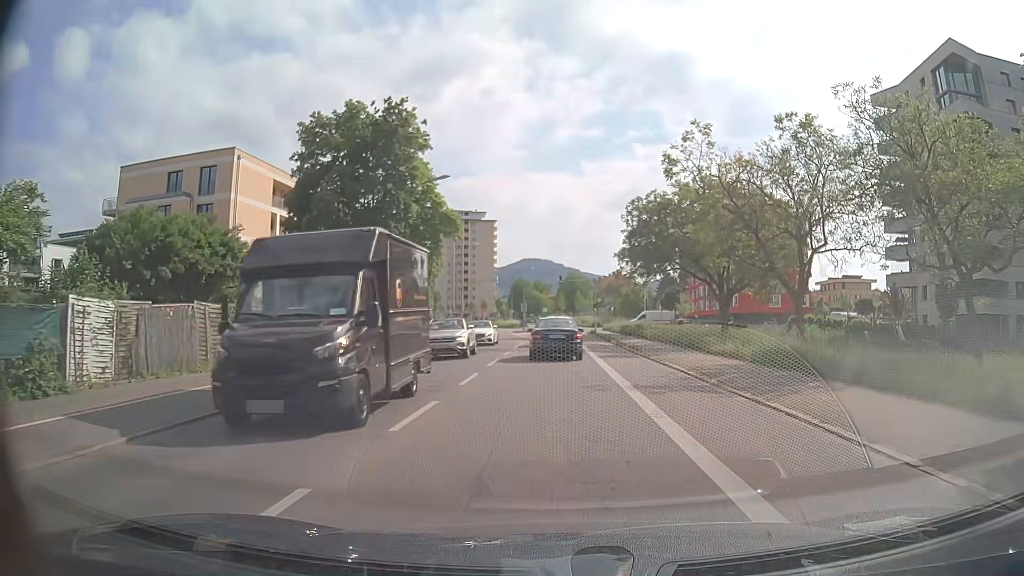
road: secondary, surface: asphalt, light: Day
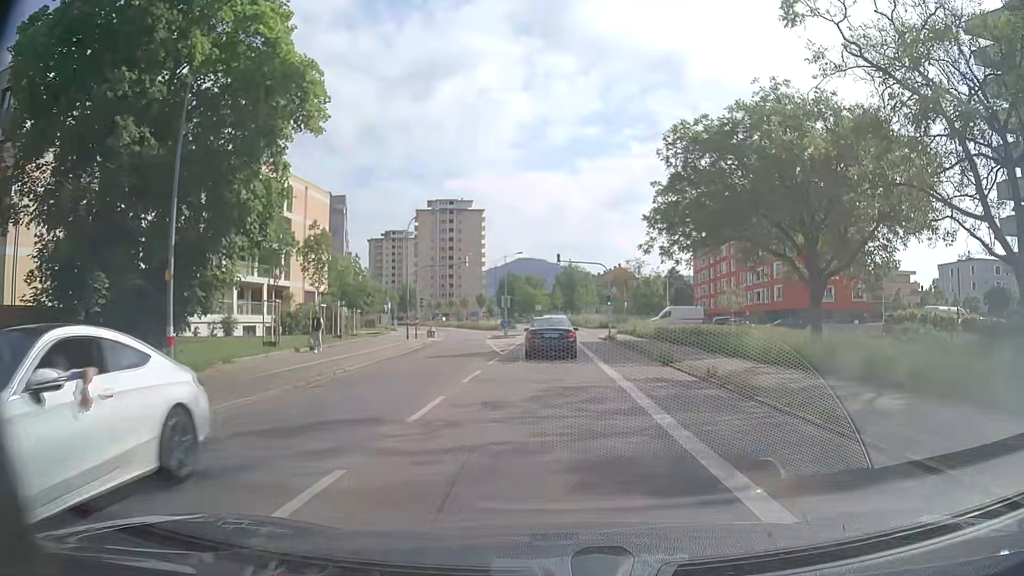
(-0.1, +23.2) m; 0°
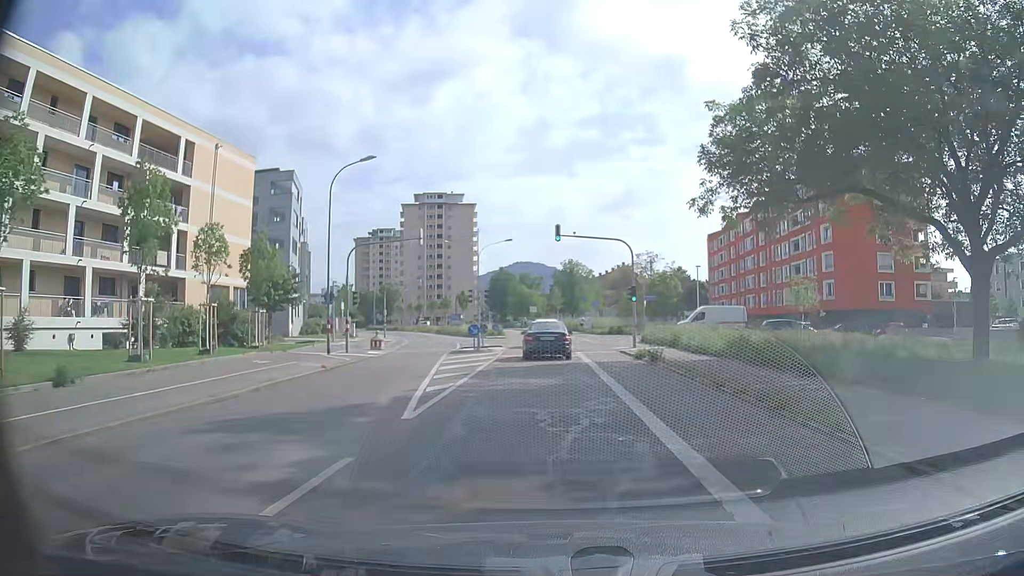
(+0.1, +17.3) m; 0°
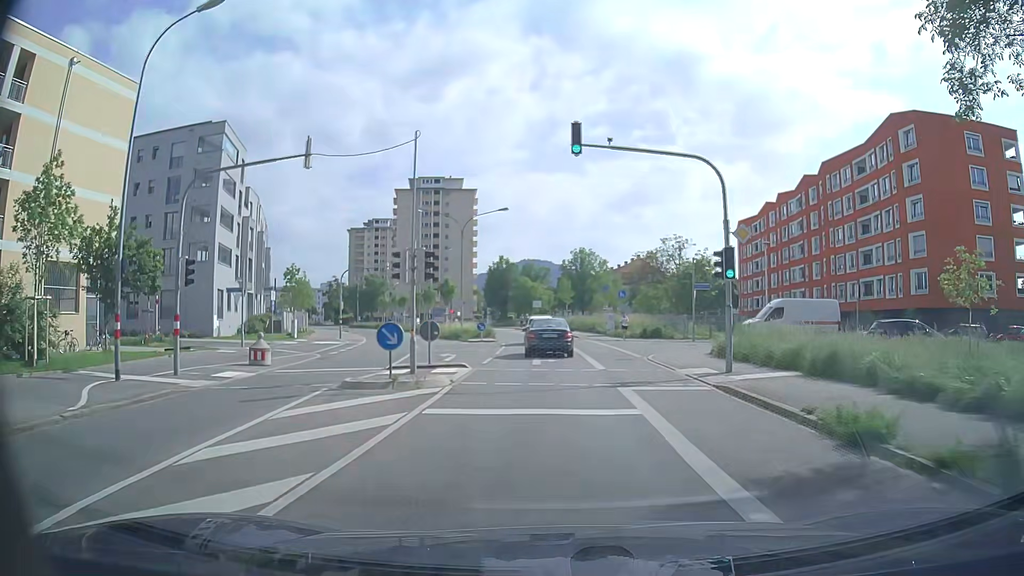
(-0.1, +17.7) m; 0°
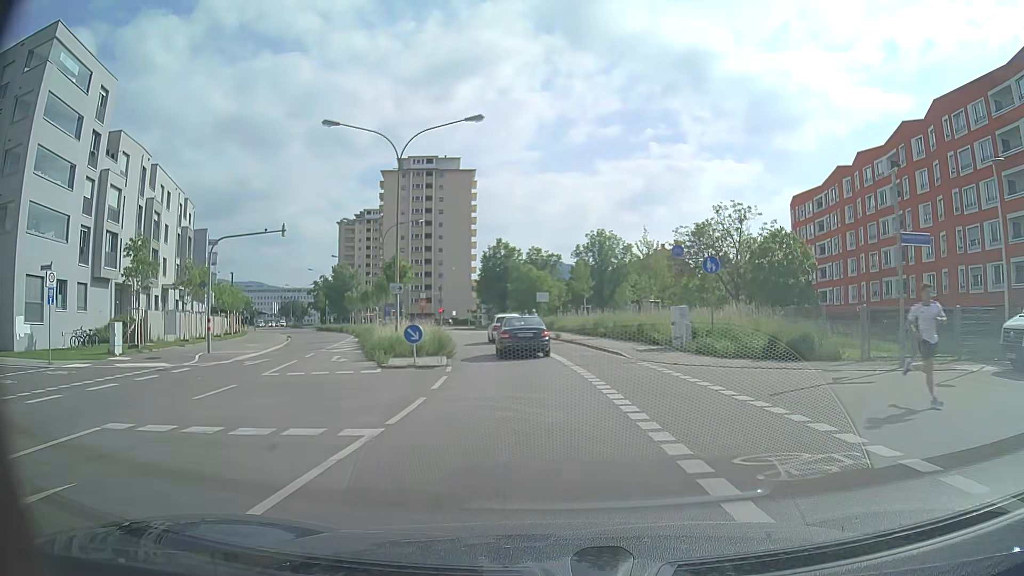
(-0.2, +23.7) m; -1°
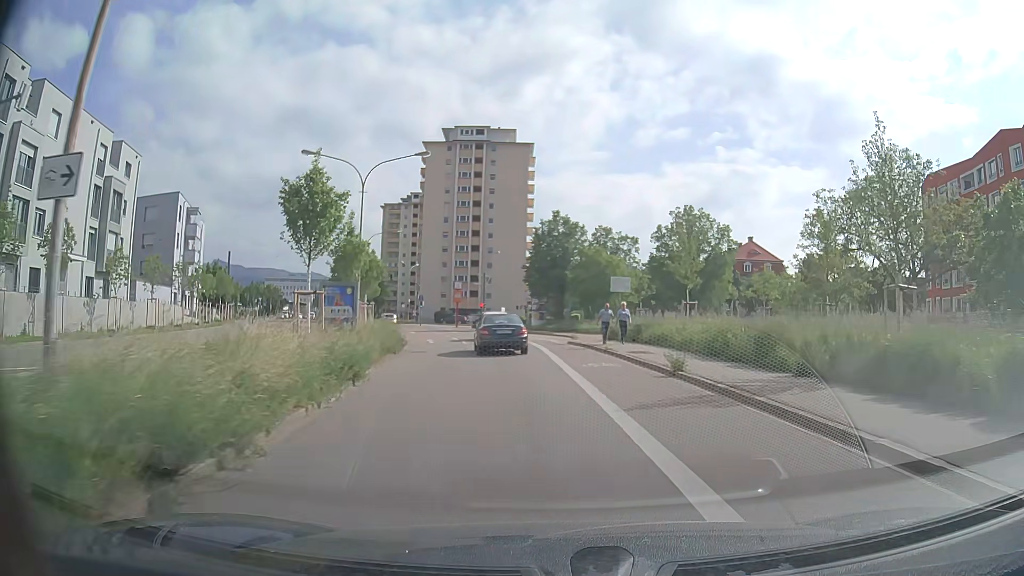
(-1.0, +22.3) m; -6°
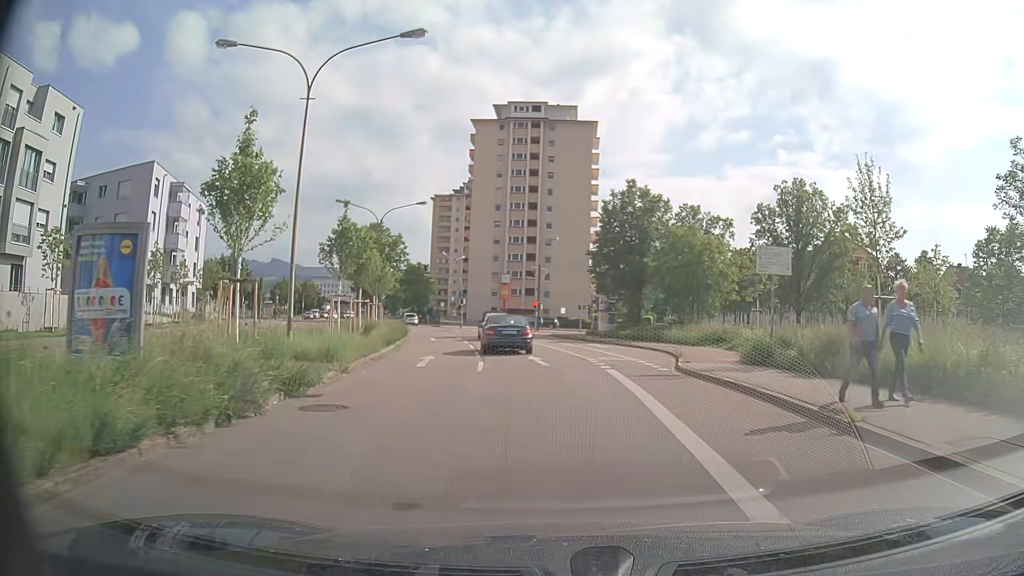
(-0.7, +16.1) m; -5°
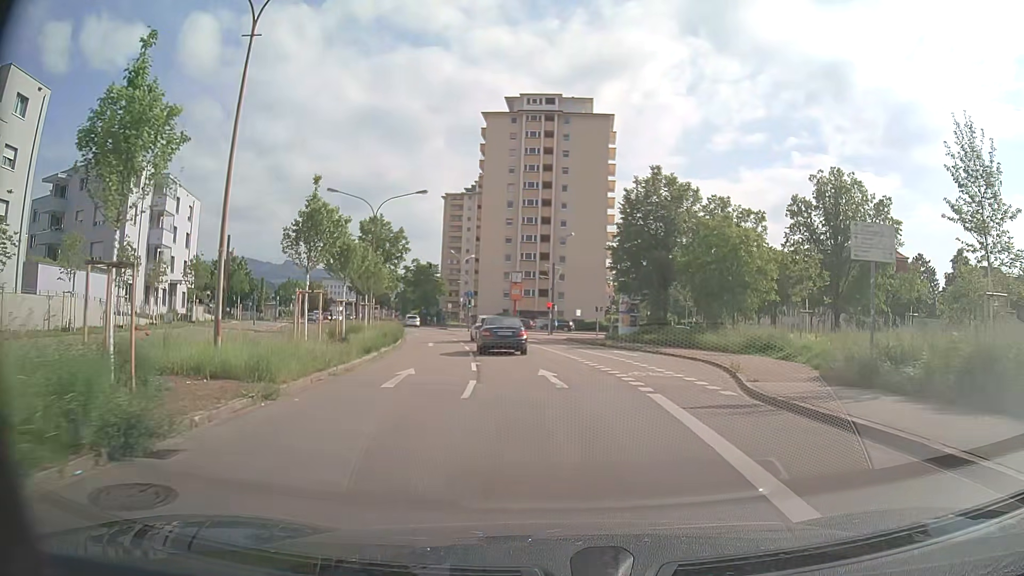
(-0.1, +5.3) m; -1°
(0, +10) (-1, +20) (-2, +30) (-4, +40) (-6, +50) (-8, +59) (-11, +69) (-14, +78) (-17, +88) (-20, +97) m
